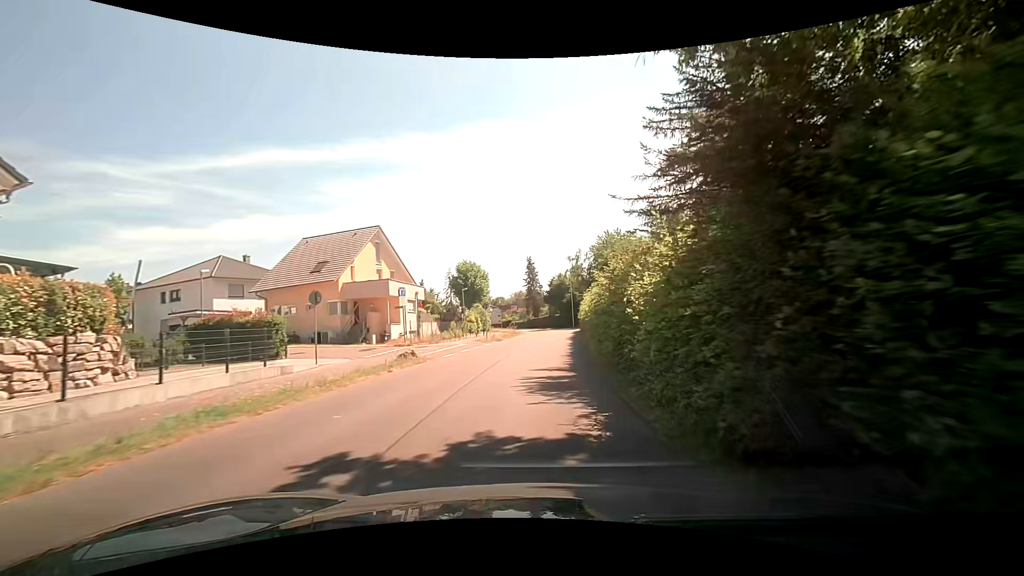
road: tertiary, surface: asphalt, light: Day
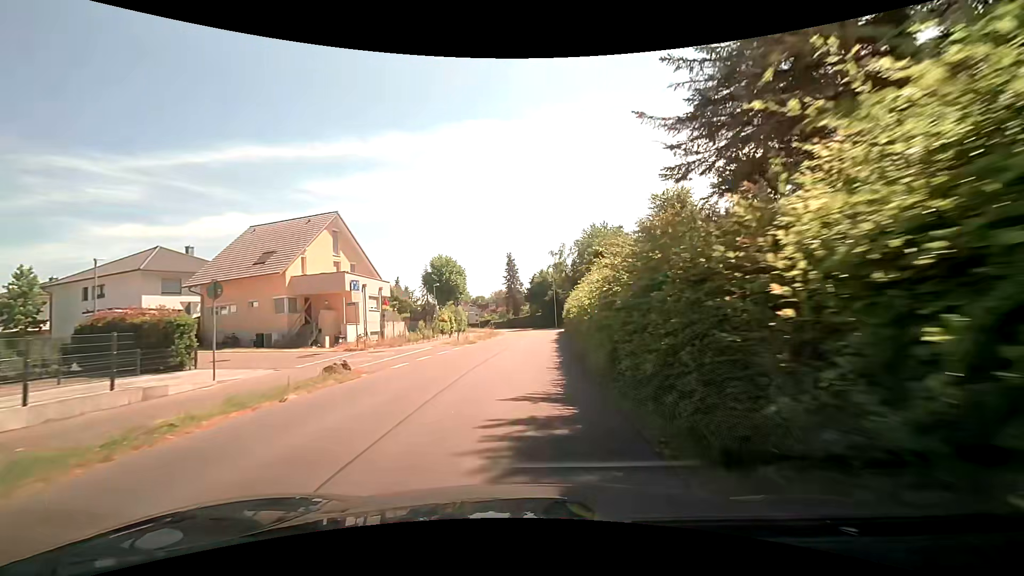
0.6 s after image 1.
(+0.2, +5.2) m; +4°
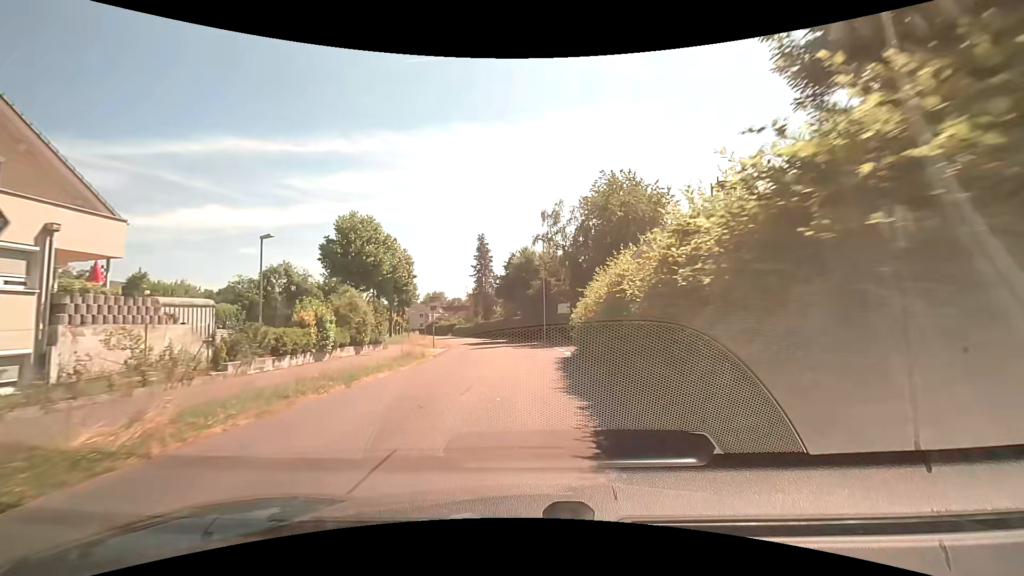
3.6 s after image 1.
(+0.4, +26.8) m; +1°
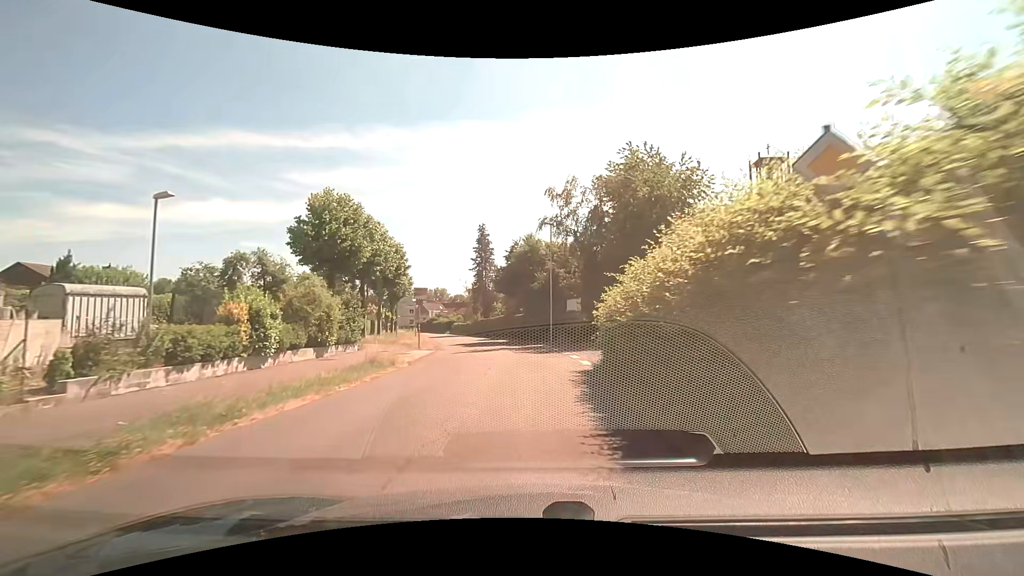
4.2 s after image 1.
(0.0, +5.7) m; 0°
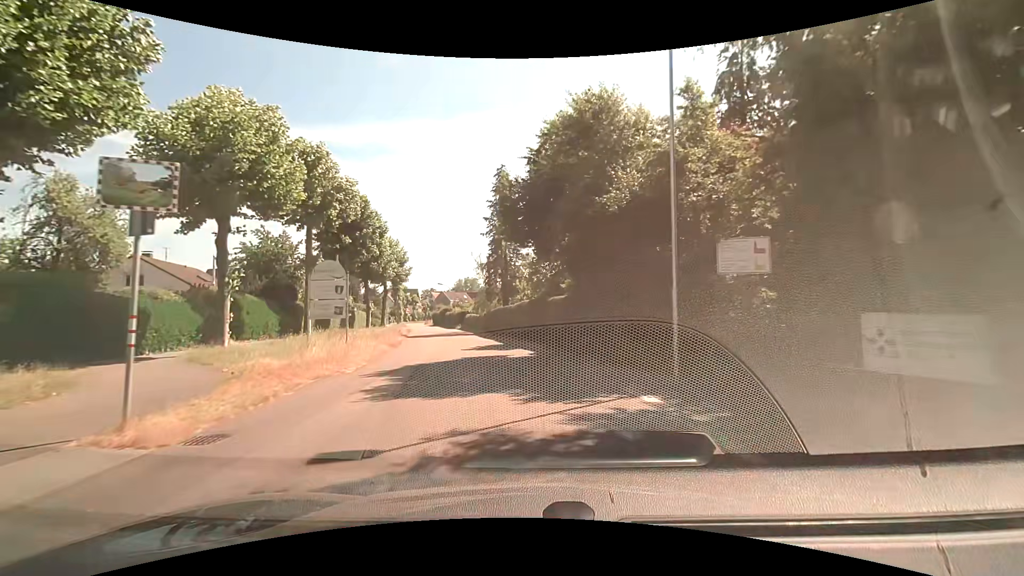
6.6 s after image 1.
(-0.5, +23.1) m; -4°
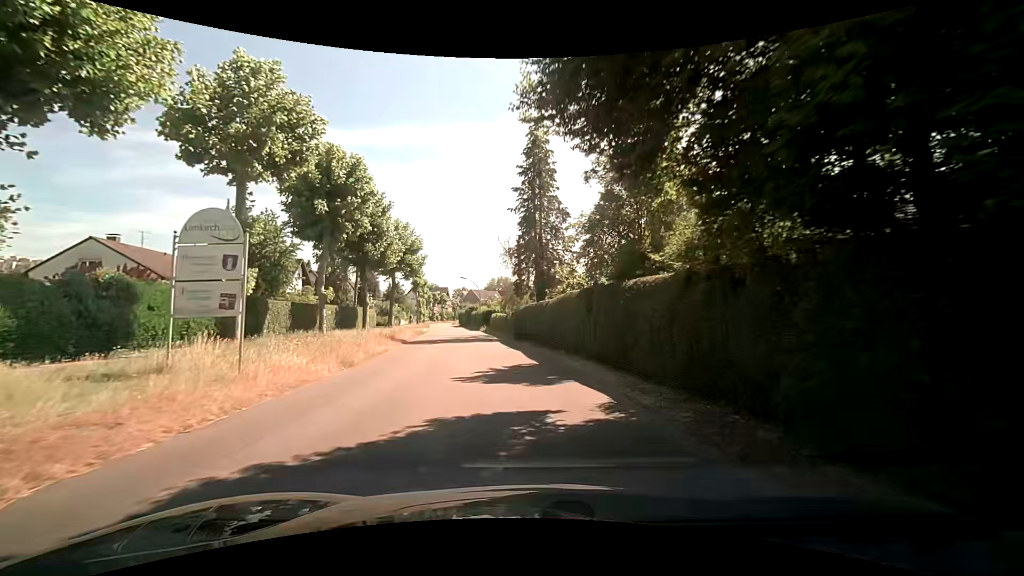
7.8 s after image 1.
(-0.4, +10.6) m; -5°
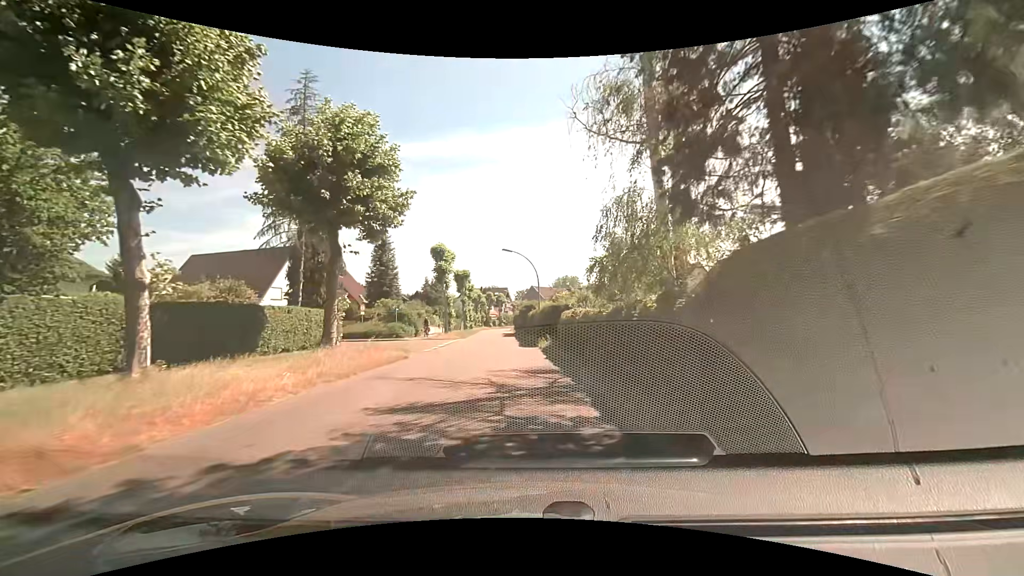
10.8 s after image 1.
(-1.4, +26.9) m; -7°
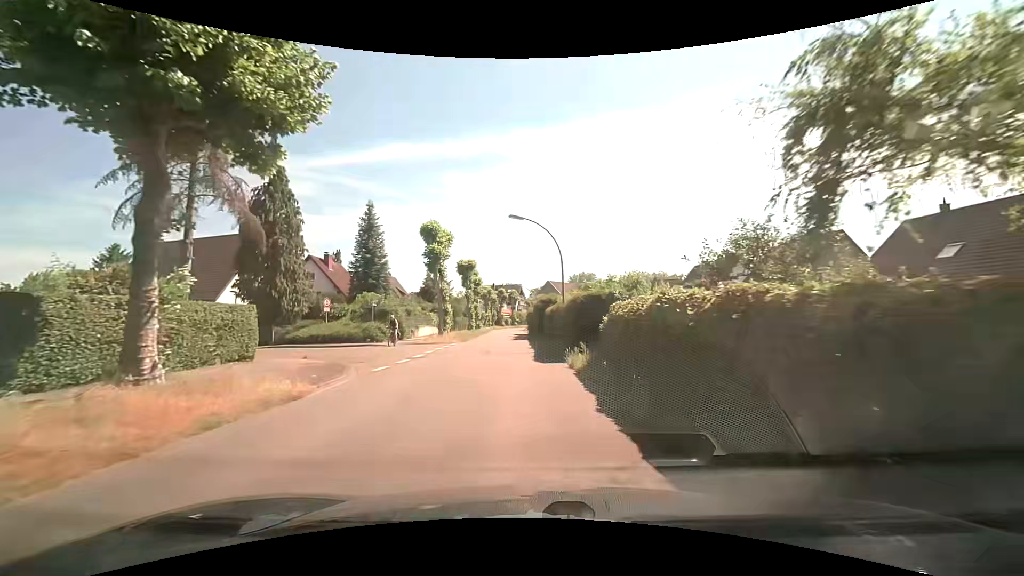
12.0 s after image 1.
(-0.2, +10.5) m; -2°
(0, +10) (0, +20) (0, +30) (0, +40) (-1, +50) (-1, +60) (-1, +70) (-1, +80) (-1, +90) (-1, +100) m
